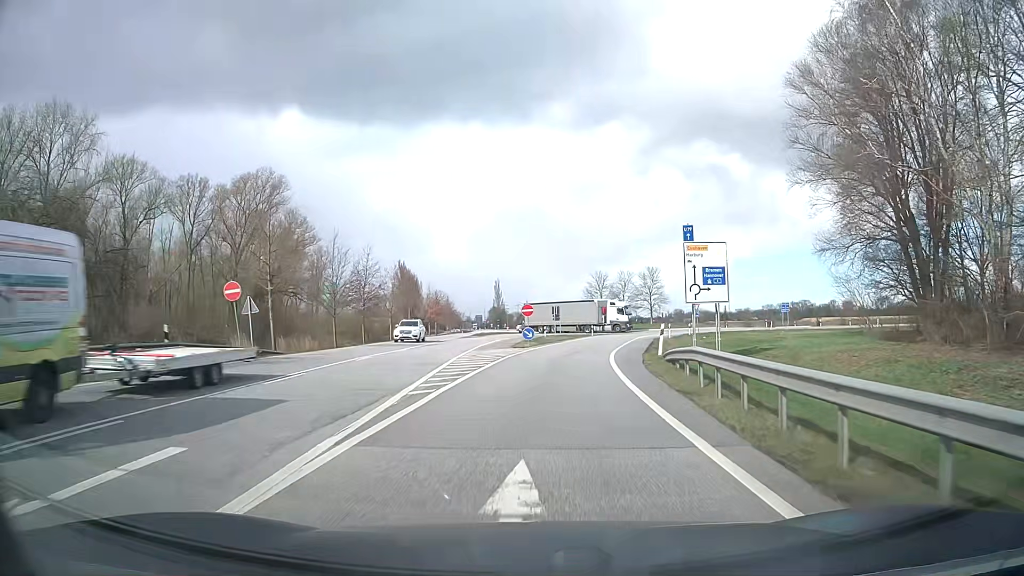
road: motorway_link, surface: asphalt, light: Day
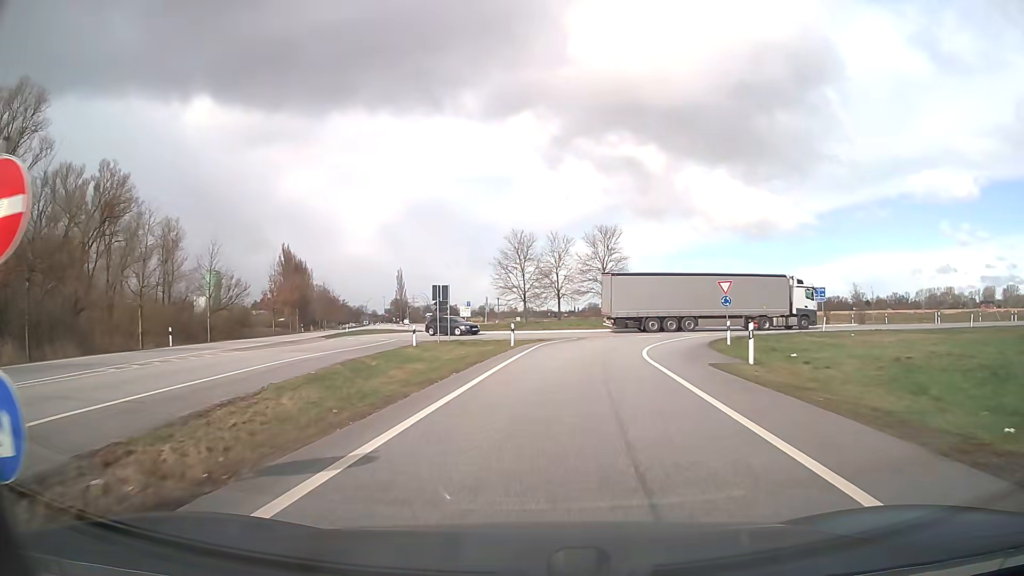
(+2.6, +37.5) m; +7°
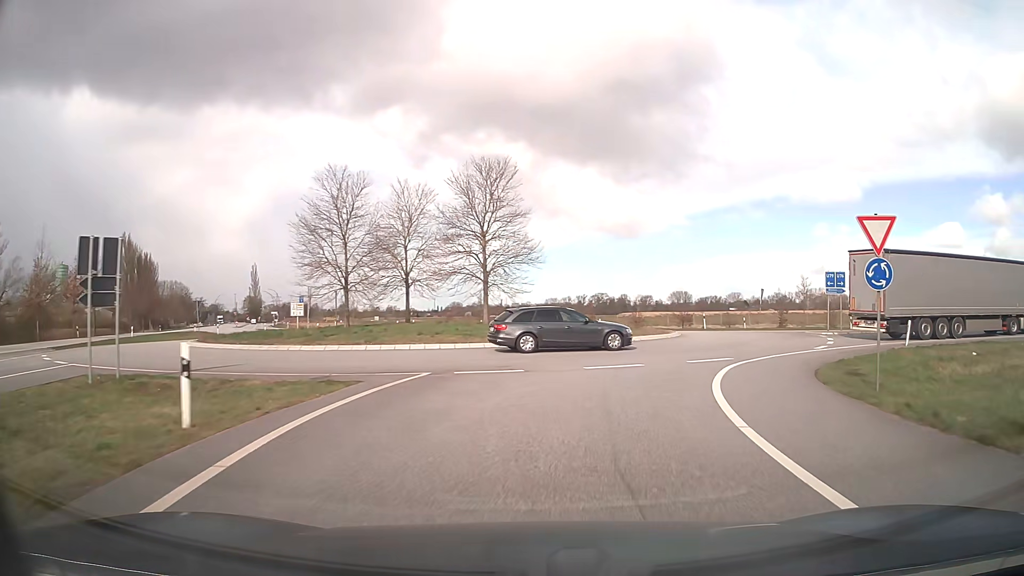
(+1.6, +25.0) m; +11°
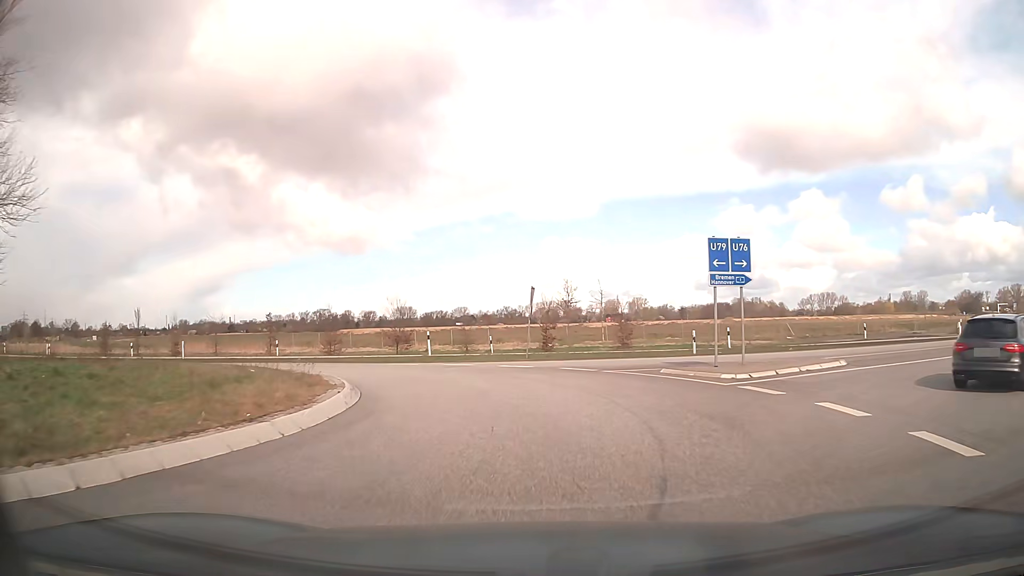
(+5.1, +21.5) m; +24°
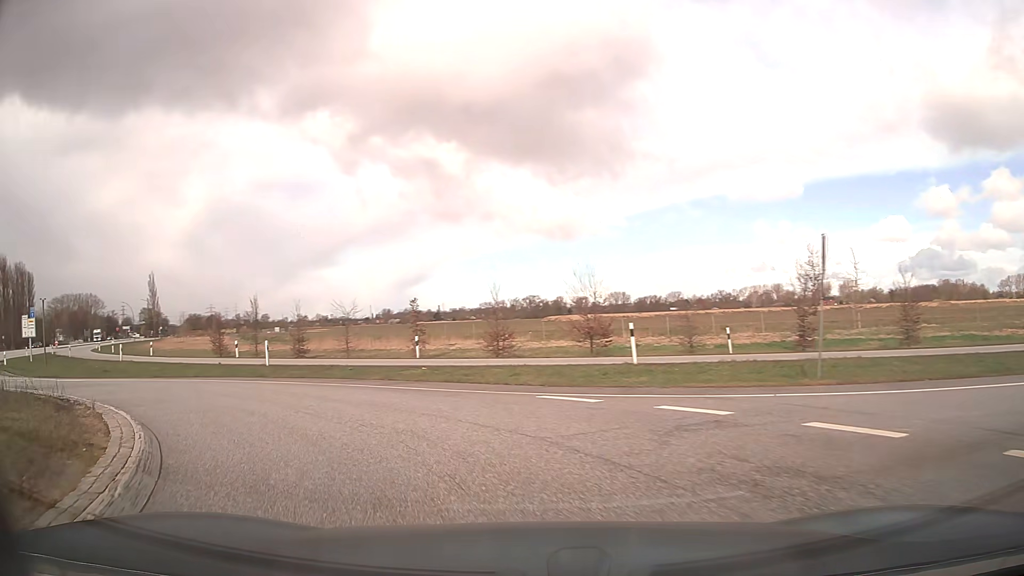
(-1.1, +14.3) m; -16°
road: secondary
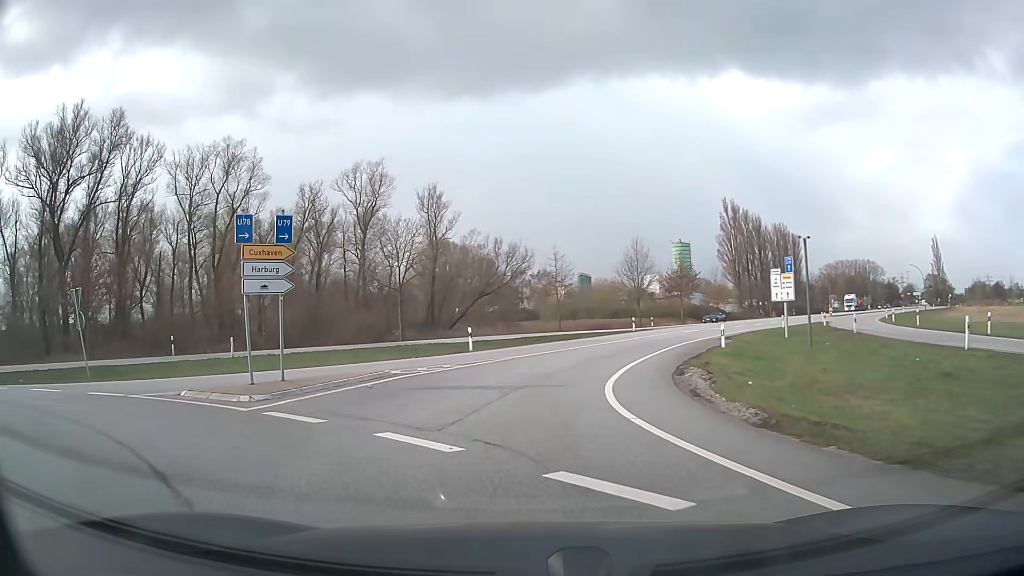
(-13.3, +17.4) m; -69°
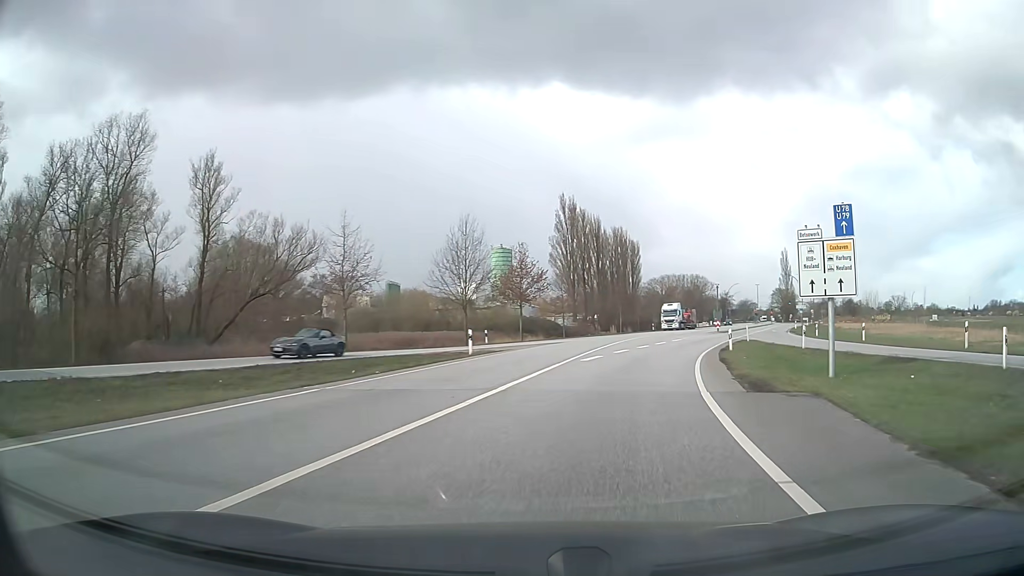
(+1.6, +23.9) m; +15°
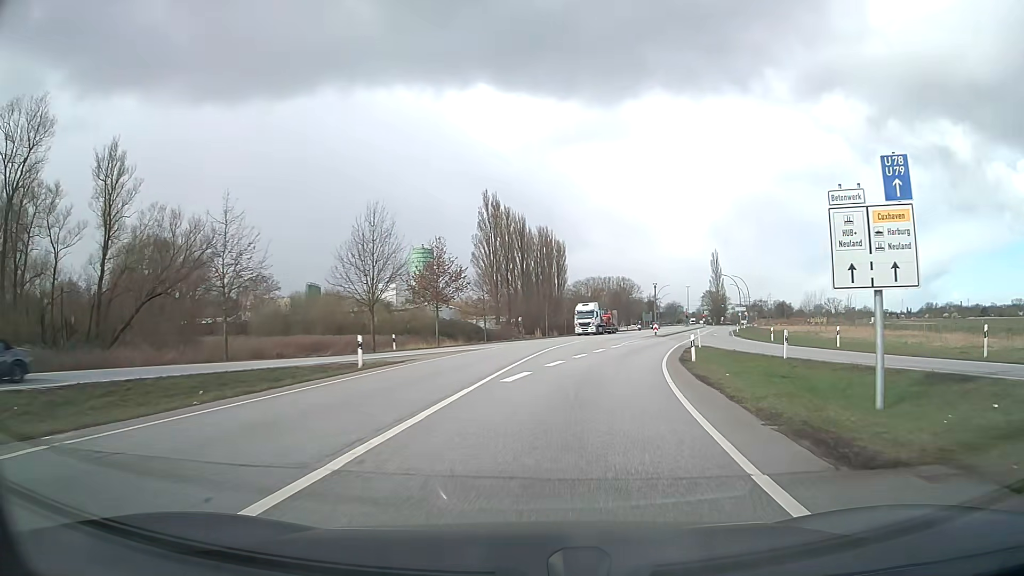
(+0.4, +6.8) m; +7°
(+1, +10) (+2, +20) (+4, +30) (+7, +39) (+9, +49) (+12, +59) (+16, +68) (+19, +78) (+22, +87) (+25, +97) m
